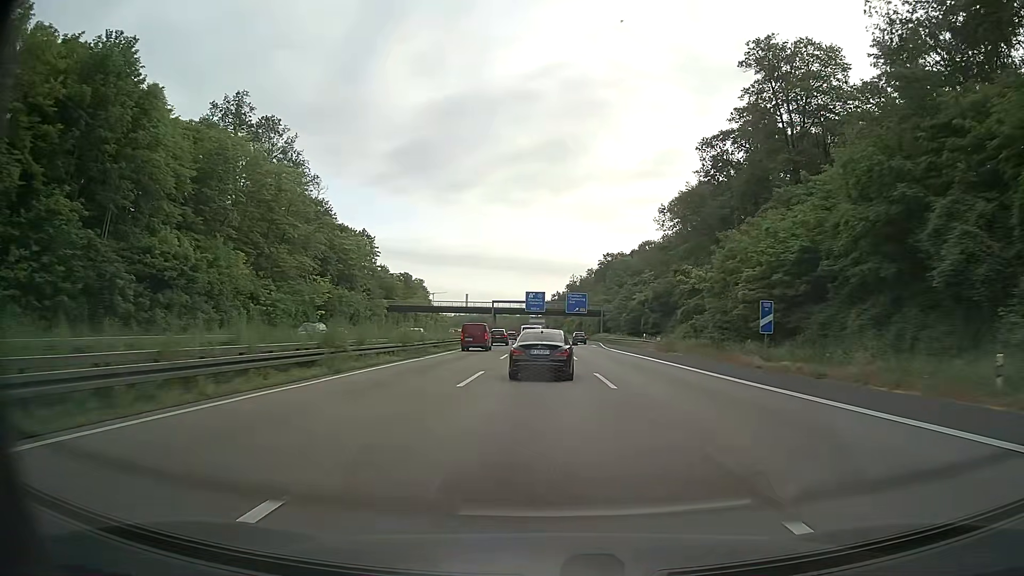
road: motorway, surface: asphalt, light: Day
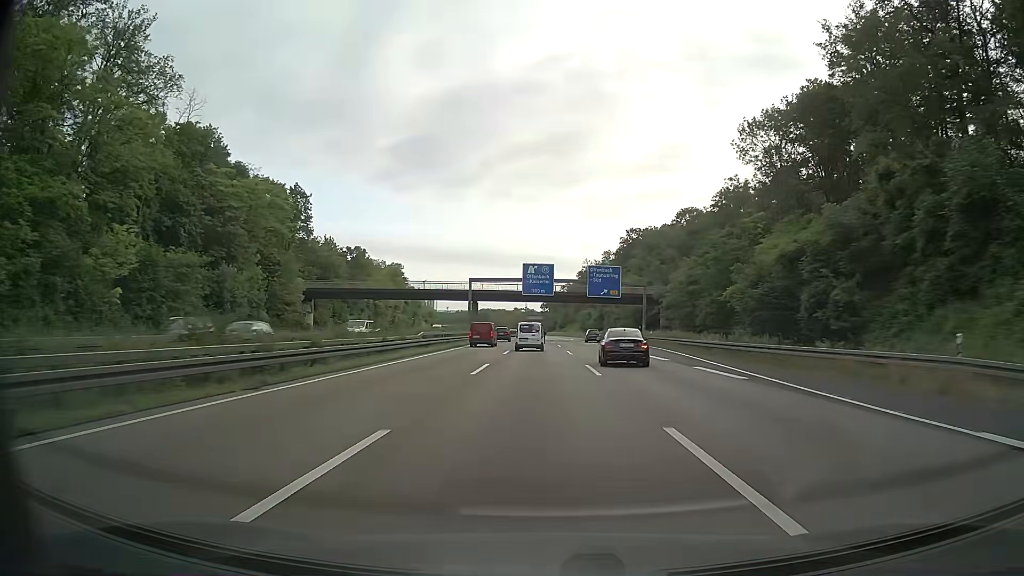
(-0.1, +49.4) m; -1°
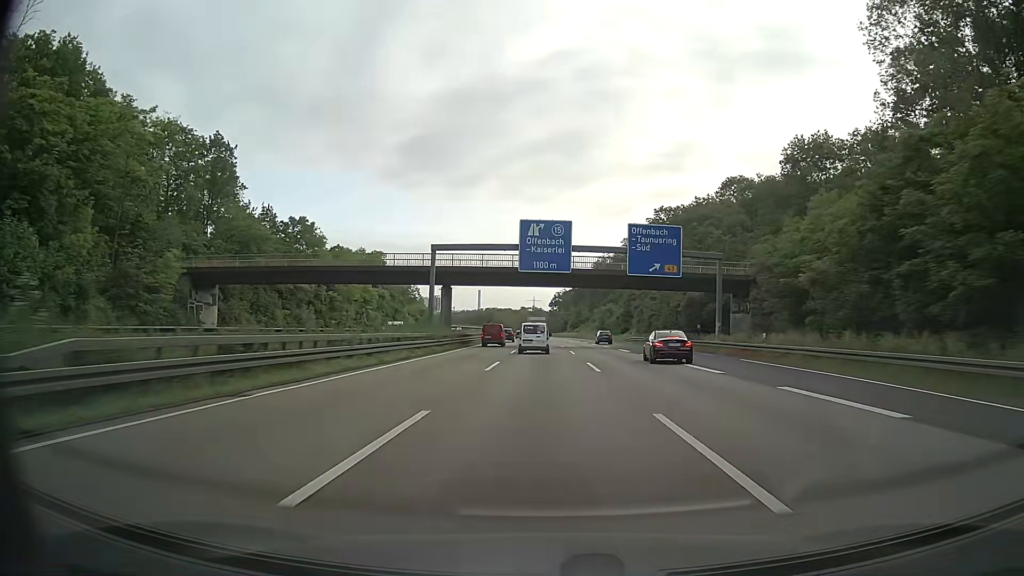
(-0.1, +32.7) m; -1°
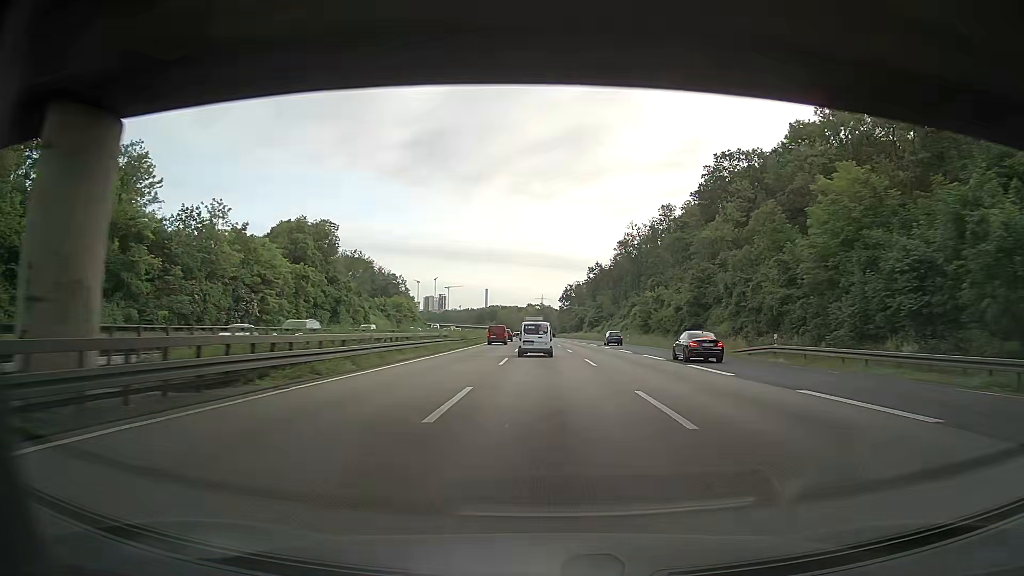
(-0.1, +48.7) m; -1°
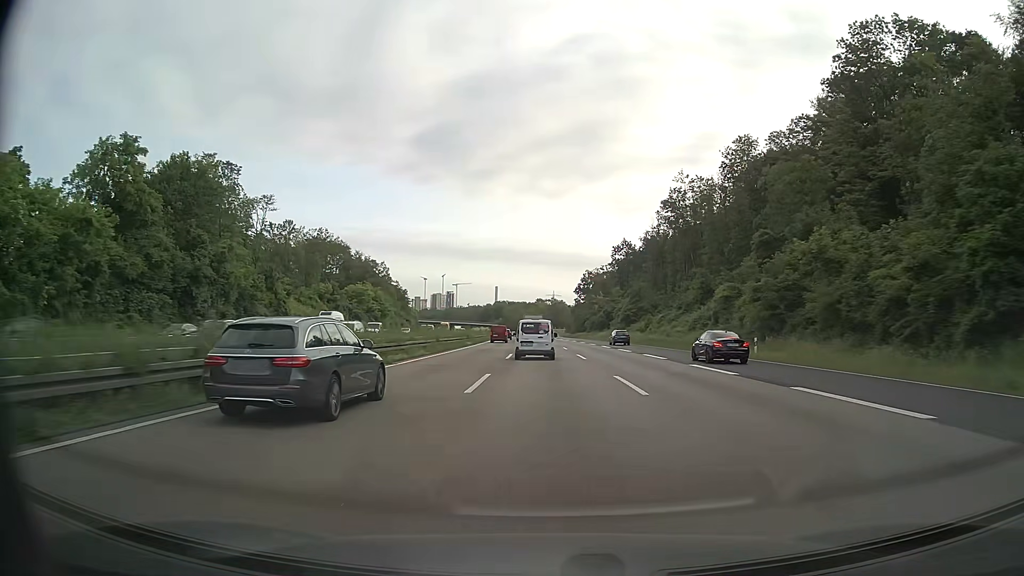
(-0.2, +48.3) m; -1°
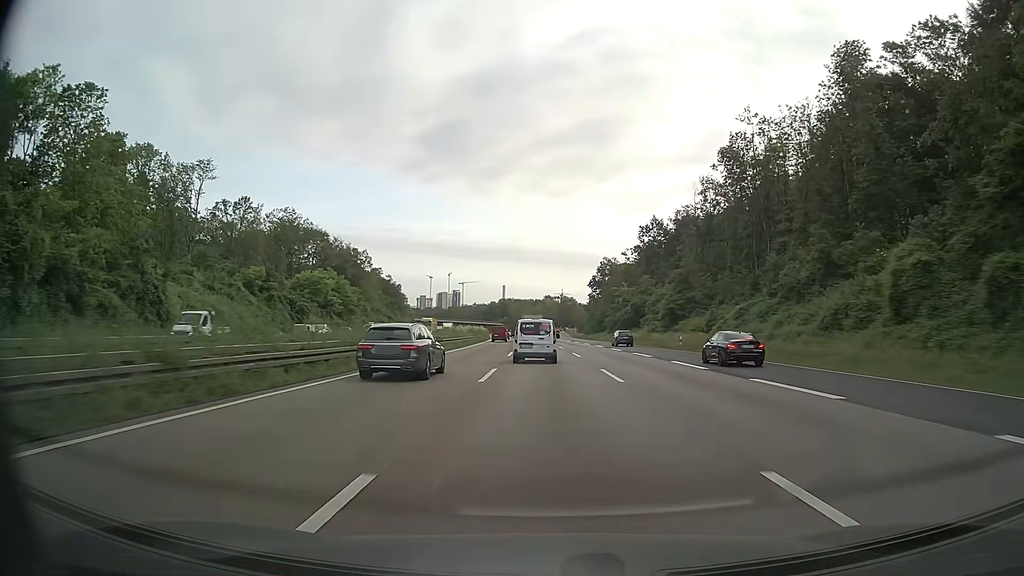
(-0.1, +32.0) m; -1°
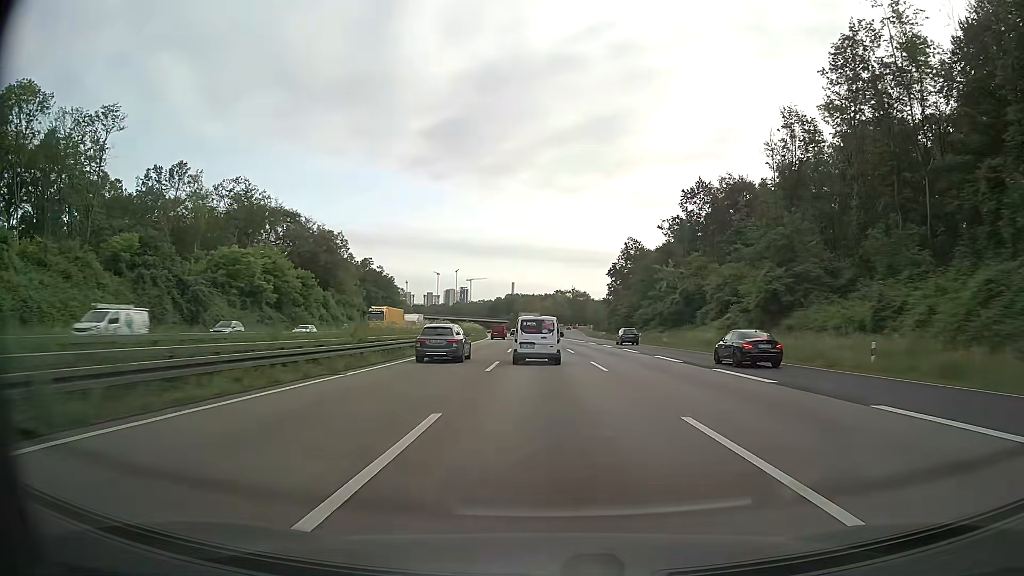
(-0.2, +31.6) m; -1°
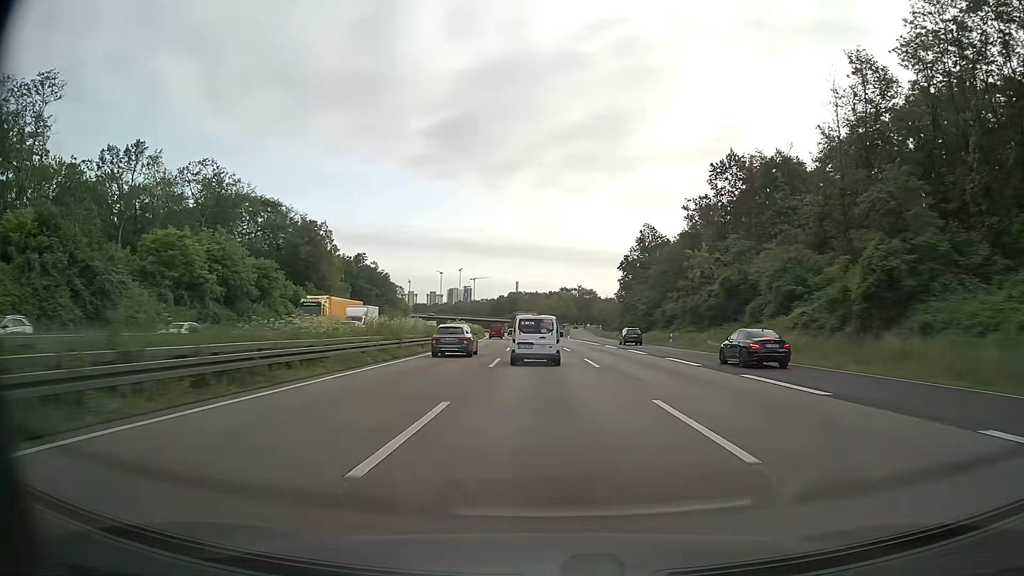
(0.0, +15.4) m; 0°
(0, +10) (0, +20) (0, +30) (0, +40) (-1, +50) (-1, +60) (-2, +70) (-2, +80) (-3, +90) (-3, +100) m
